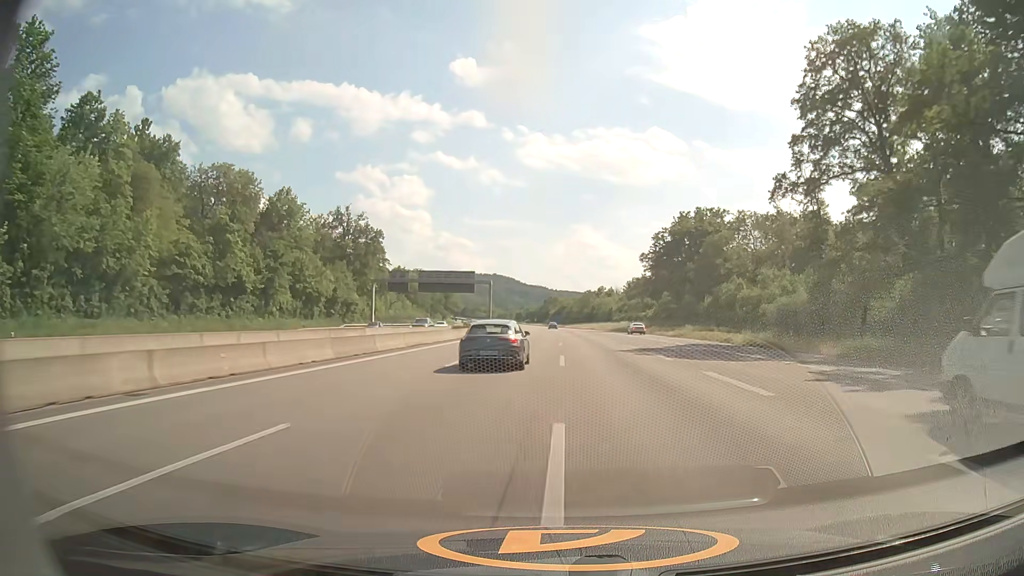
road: motorway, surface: asphalt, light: Day
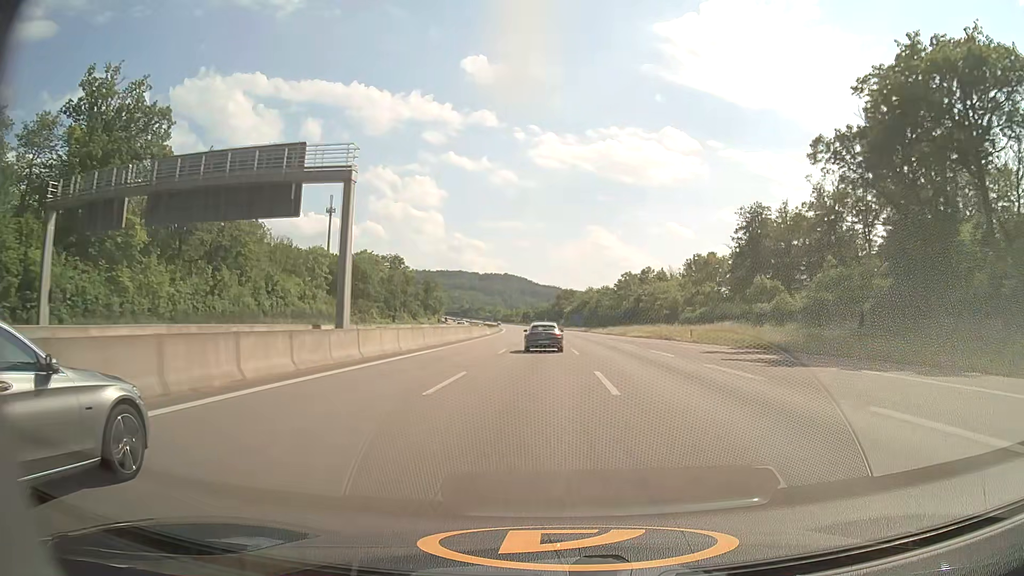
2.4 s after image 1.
(-0.5, +80.0) m; -1°
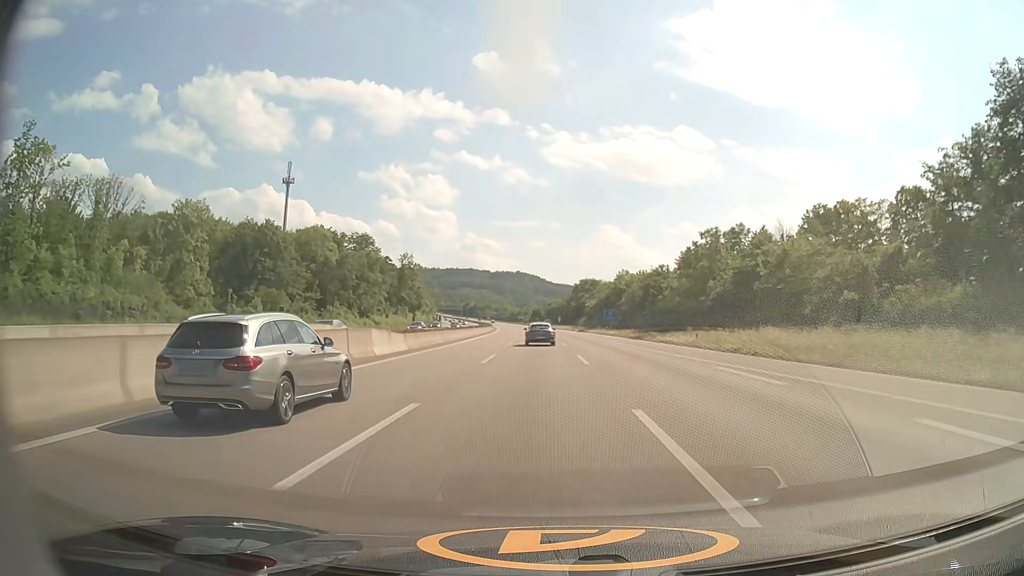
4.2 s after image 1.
(-0.5, +61.4) m; -1°
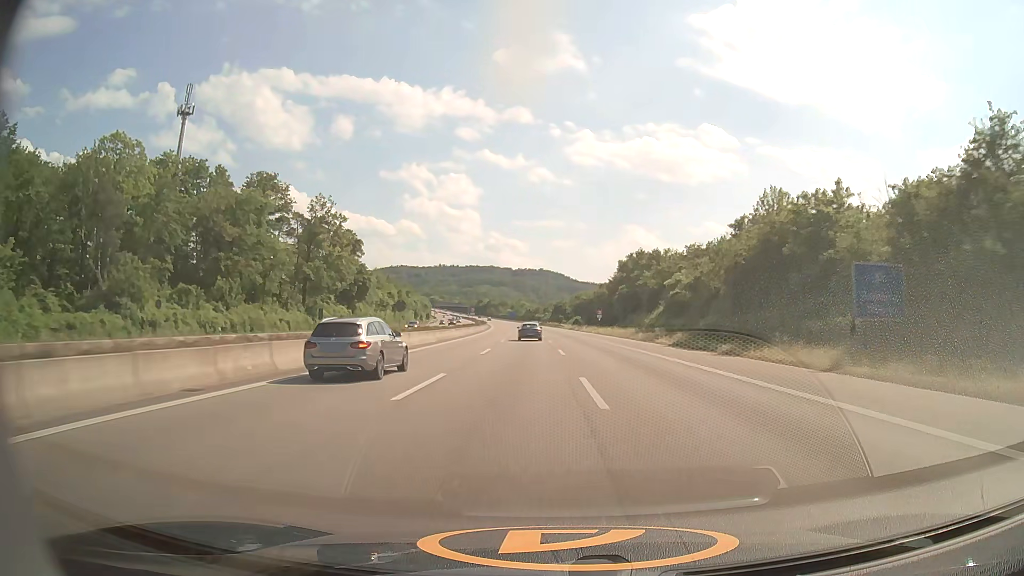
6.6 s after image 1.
(-1.4, +83.5) m; -2°
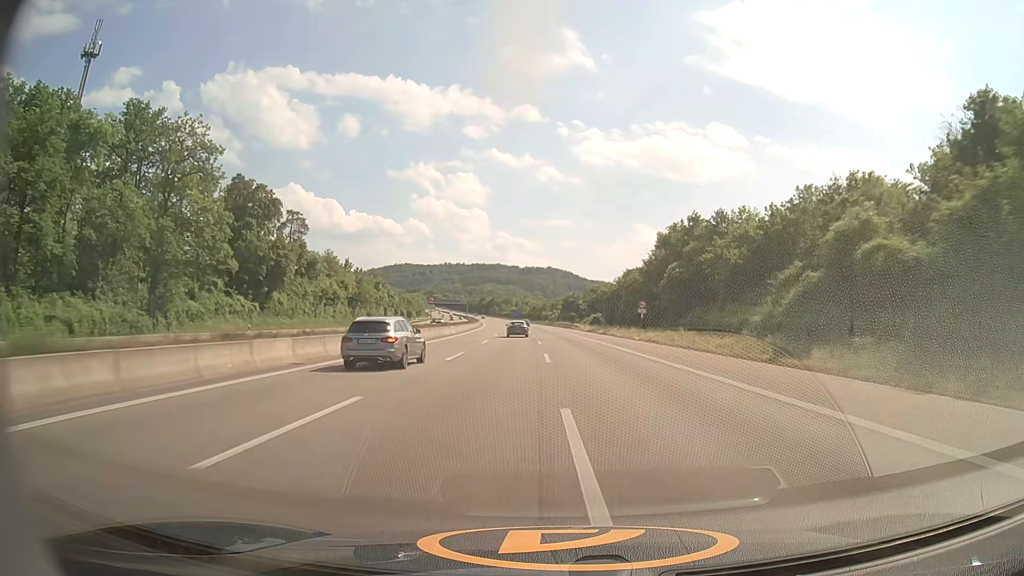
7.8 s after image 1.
(-0.2, +42.0) m; -1°
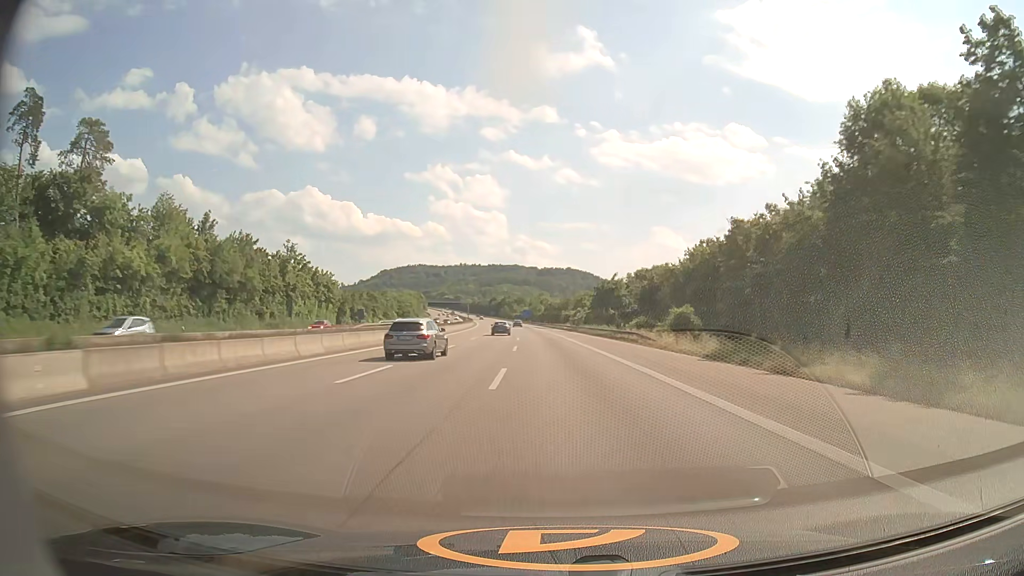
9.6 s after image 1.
(-0.6, +62.9) m; -1°
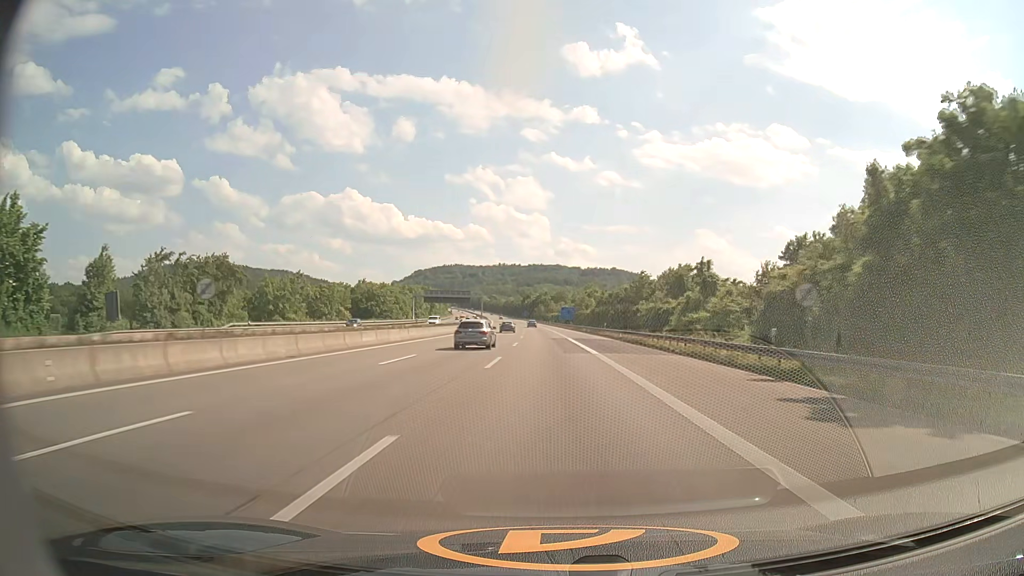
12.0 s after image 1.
(-2.5, +83.5) m; -4°
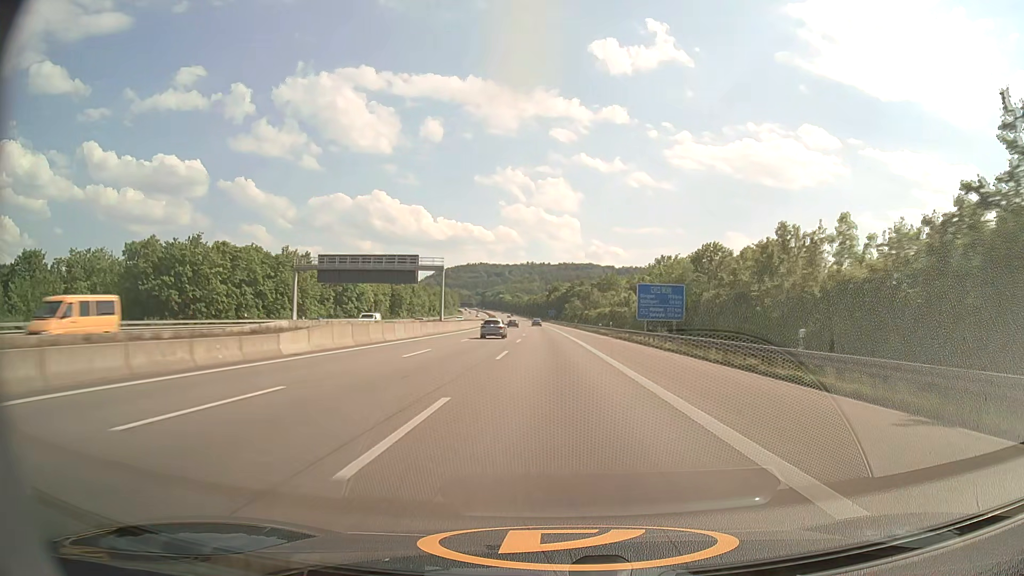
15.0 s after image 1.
(-2.5, +104.0) m; -3°
(0, +10) (0, +20) (0, +30) (0, +40) (-1, +50) (-1, +60) (-1, +70) (-1, +80) (-2, +90) (-2, +100) m
